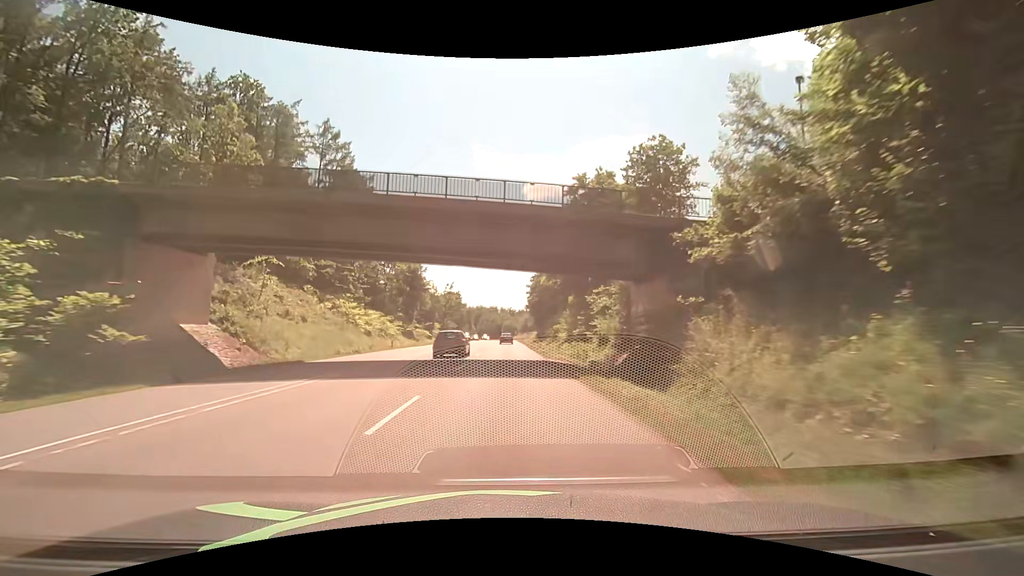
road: secondary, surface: asphalt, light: Day
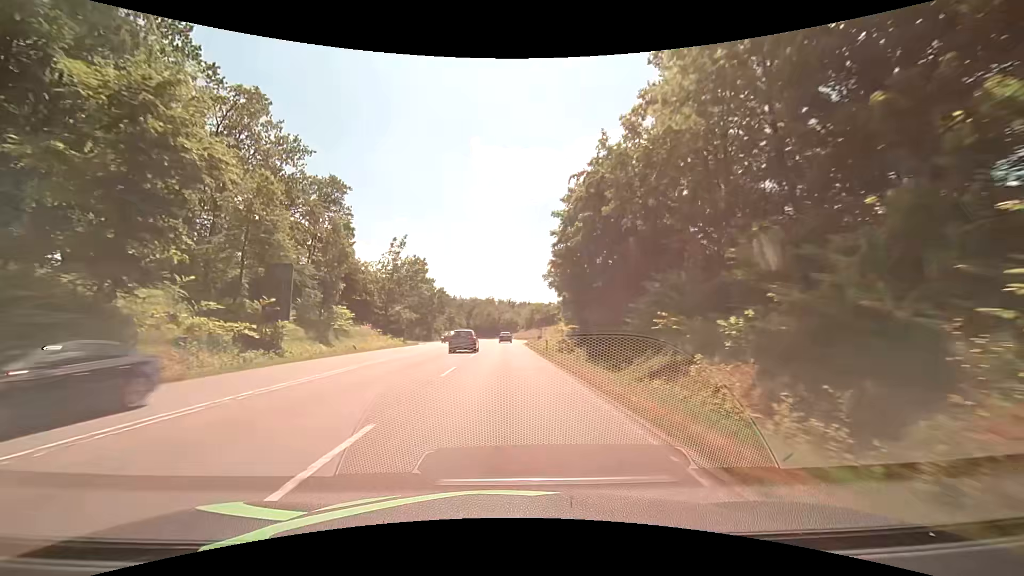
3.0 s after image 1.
(-0.1, +61.4) m; 0°
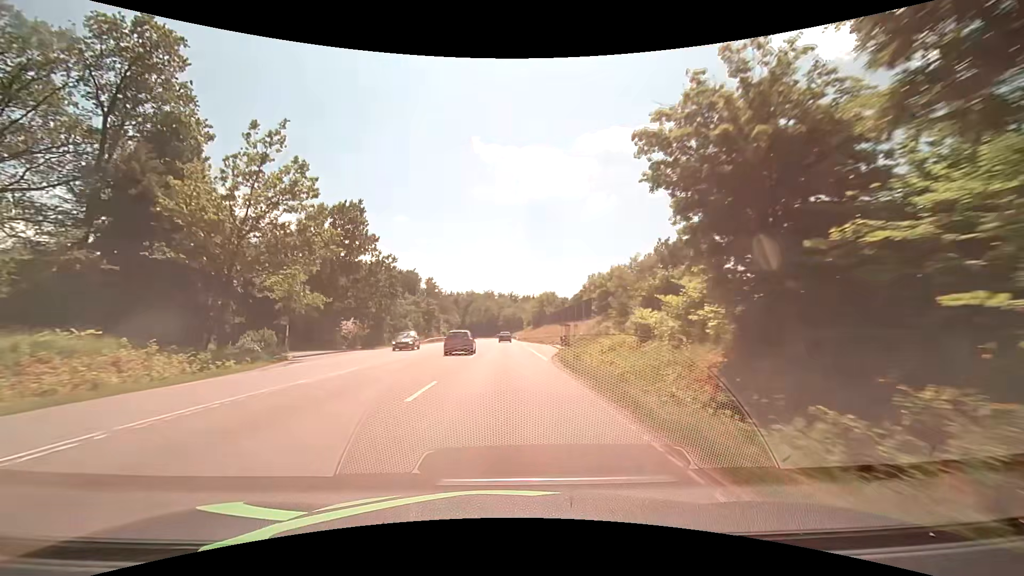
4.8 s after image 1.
(+0.2, +39.9) m; 0°
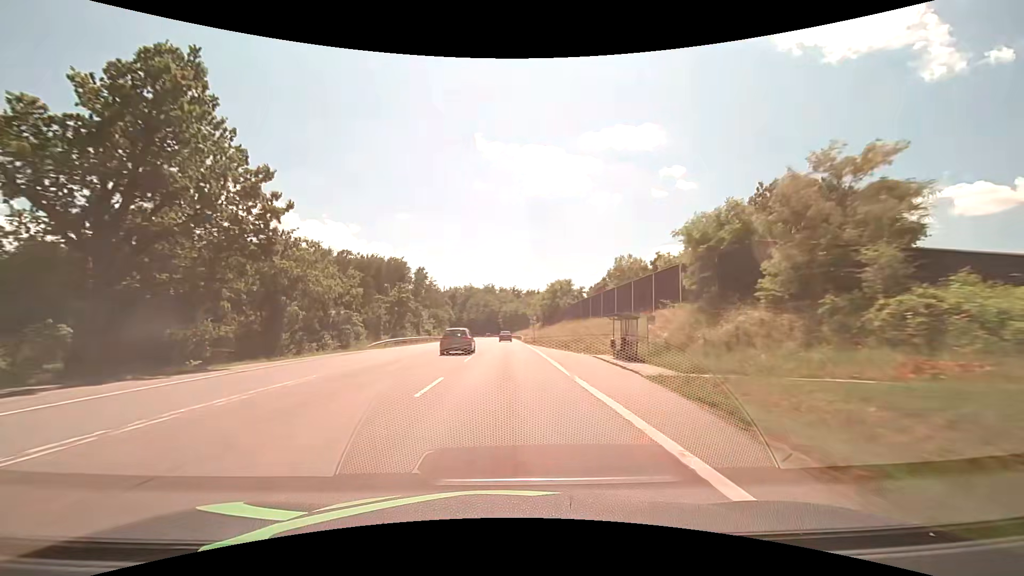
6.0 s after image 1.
(0.0, +27.3) m; 0°
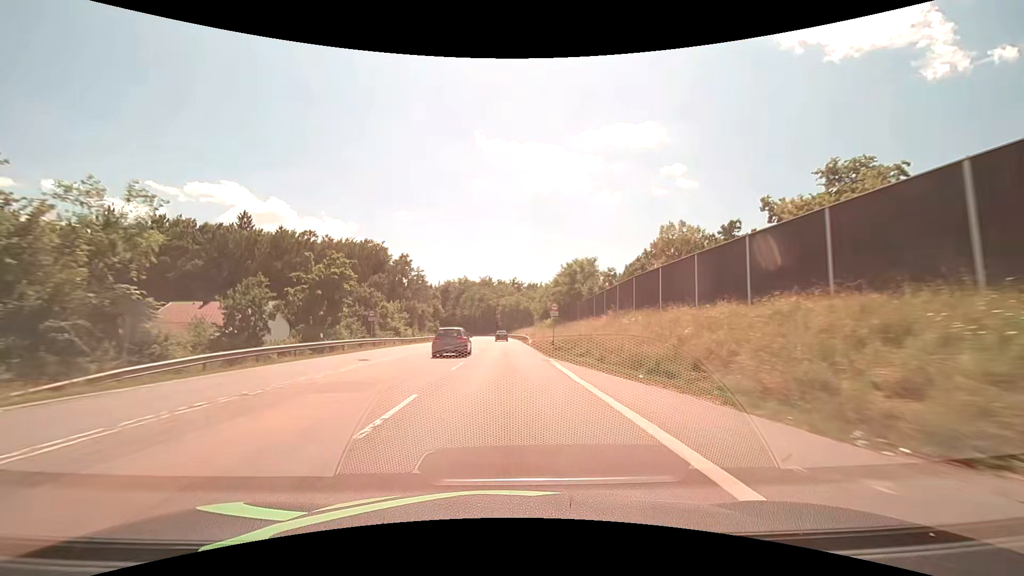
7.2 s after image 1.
(0.0, +27.4) m; 0°
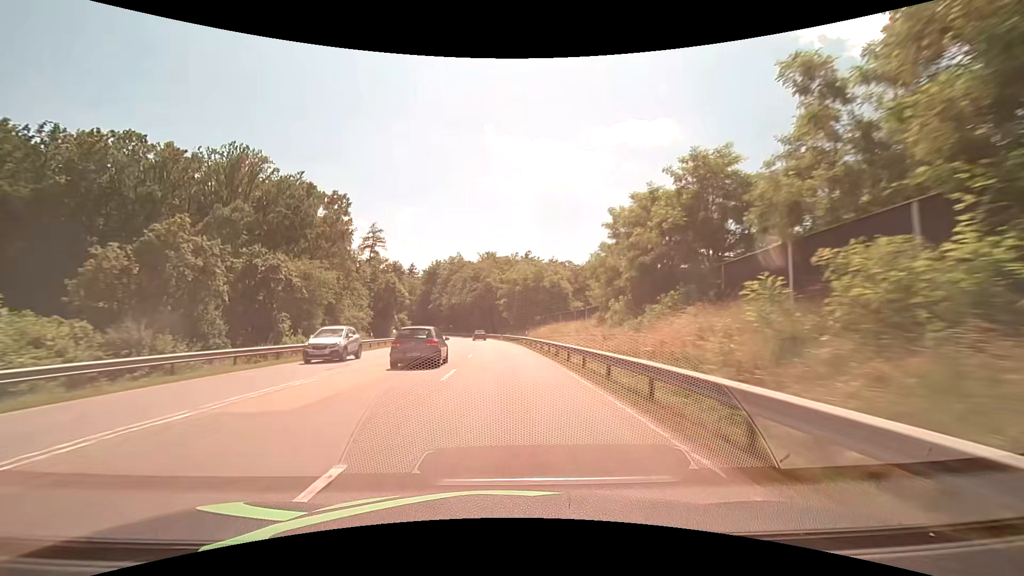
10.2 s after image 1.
(-0.4, +66.0) m; -1°
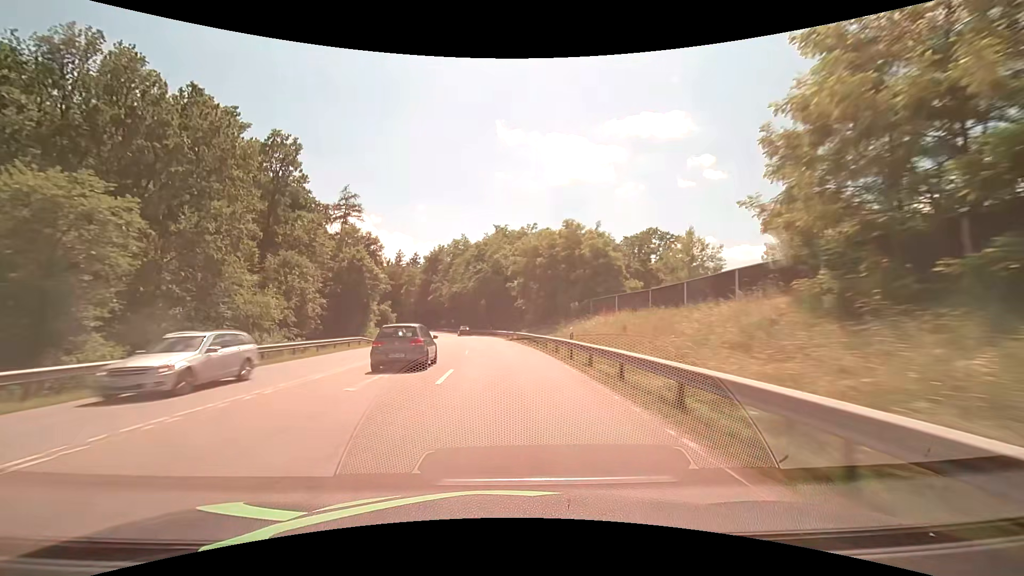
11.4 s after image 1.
(-0.3, +25.4) m; -1°
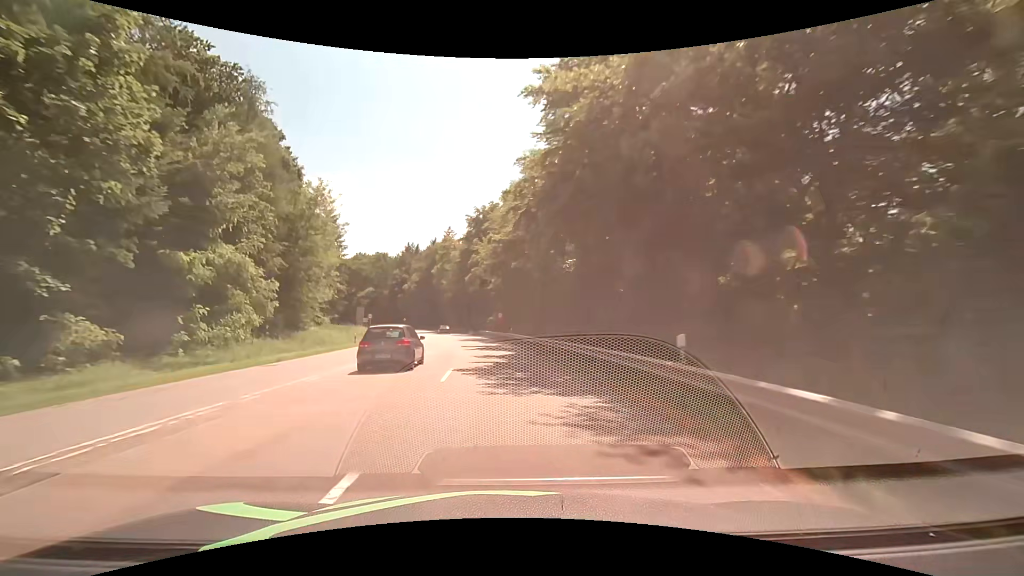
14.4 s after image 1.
(-3.8, +59.3) m; -8°
(0, +10) (-1, +20) (-1, +30) (-2, +40) (-4, +50) (-5, +60) (-7, +69) (-10, +79) (-12, +89) (-15, +99) m
